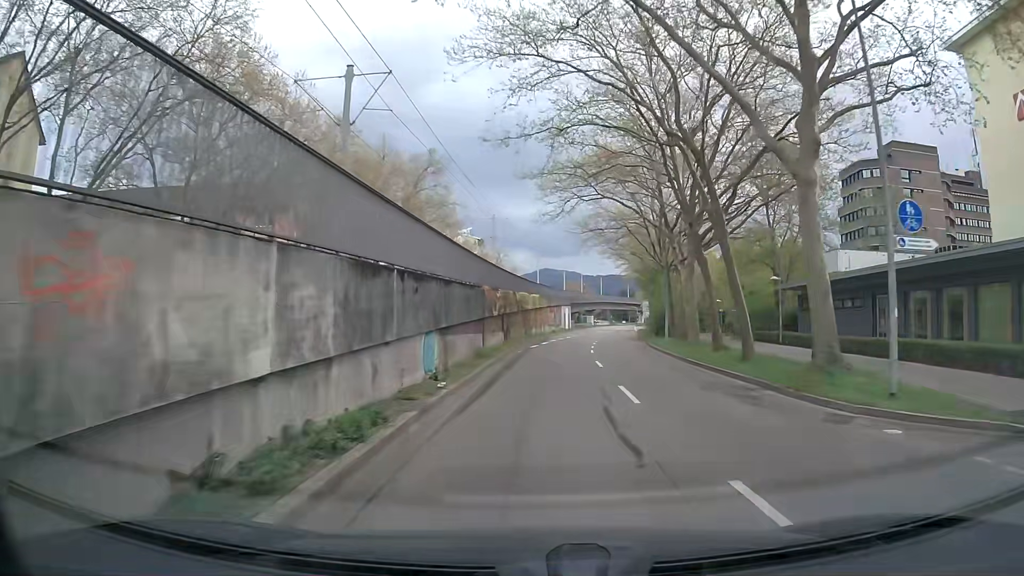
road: tertiary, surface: asphalt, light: Day
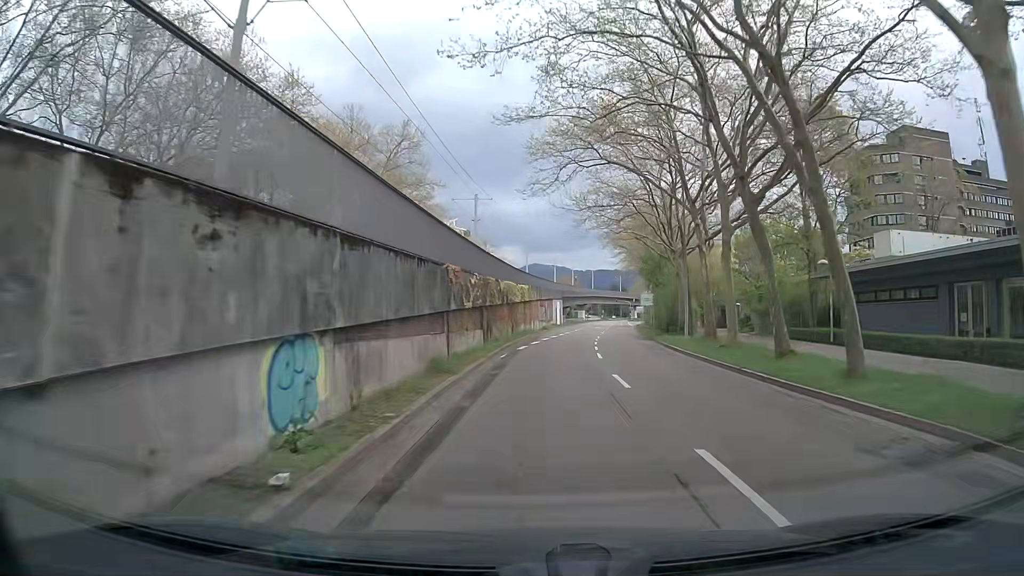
(+0.1, +7.8) m; +2°
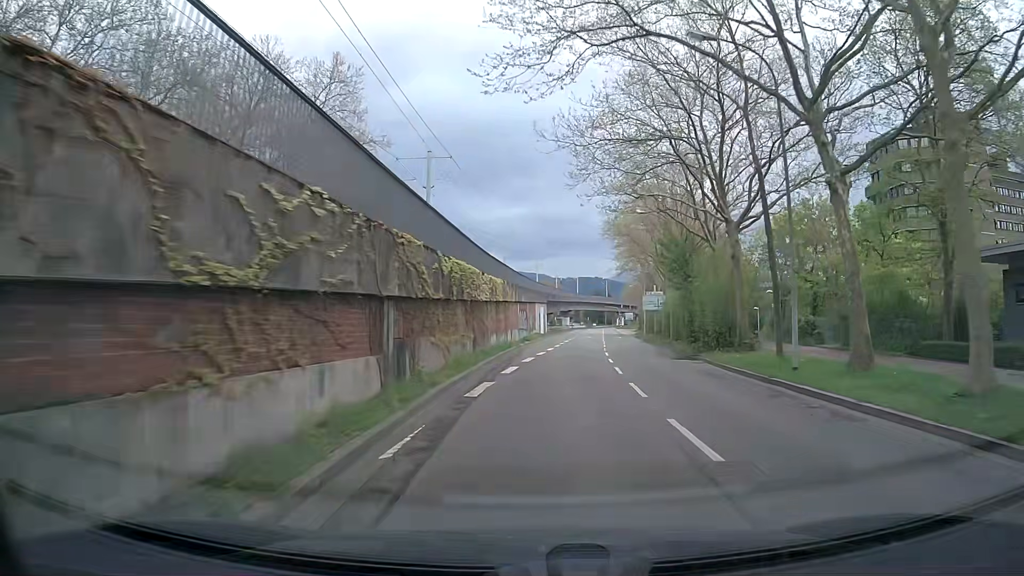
(+0.1, +15.8) m; +1°
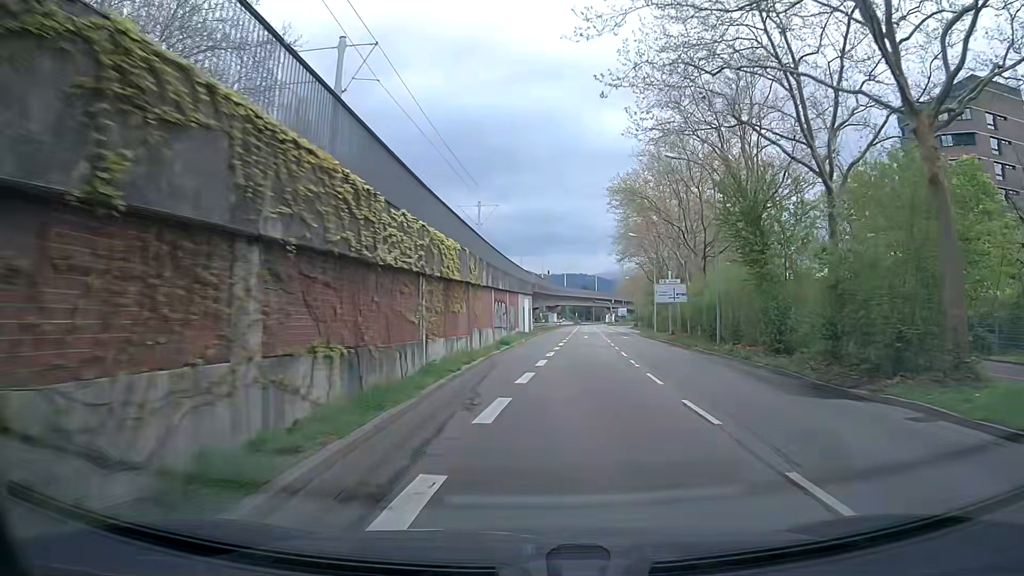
(+0.2, +15.6) m; +2°
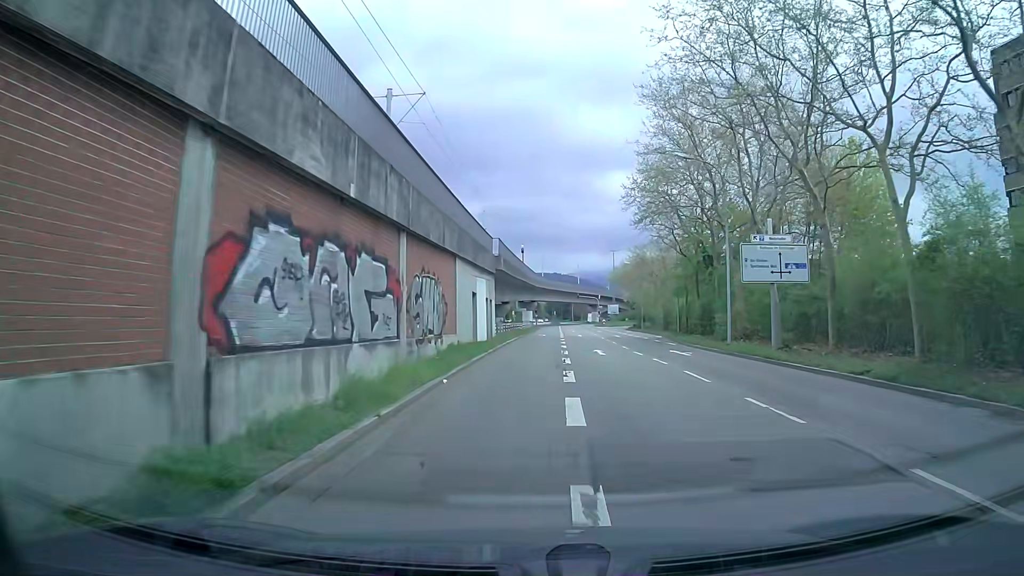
(+0.6, +30.4) m; +2°
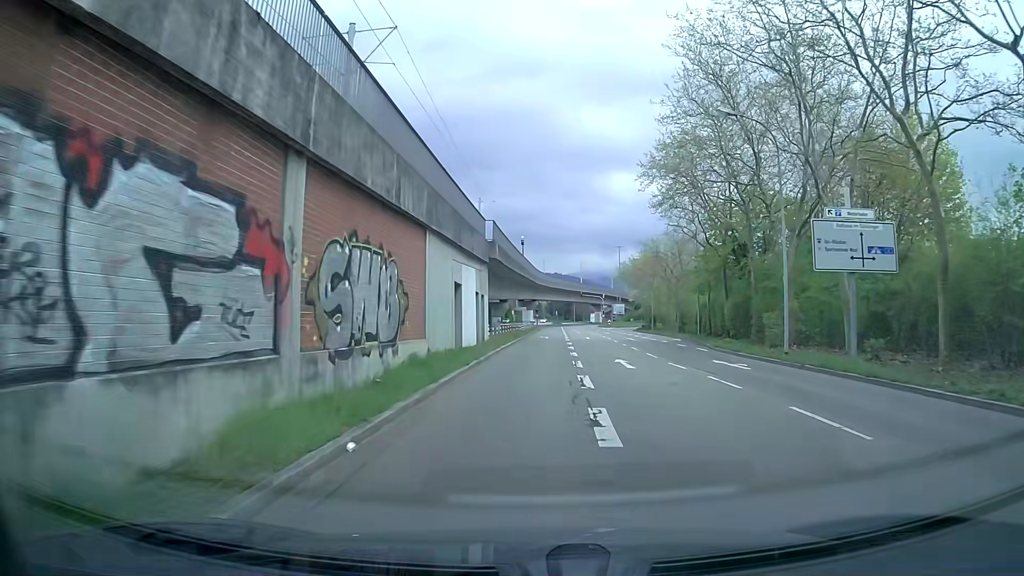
(0.0, +7.5) m; 0°
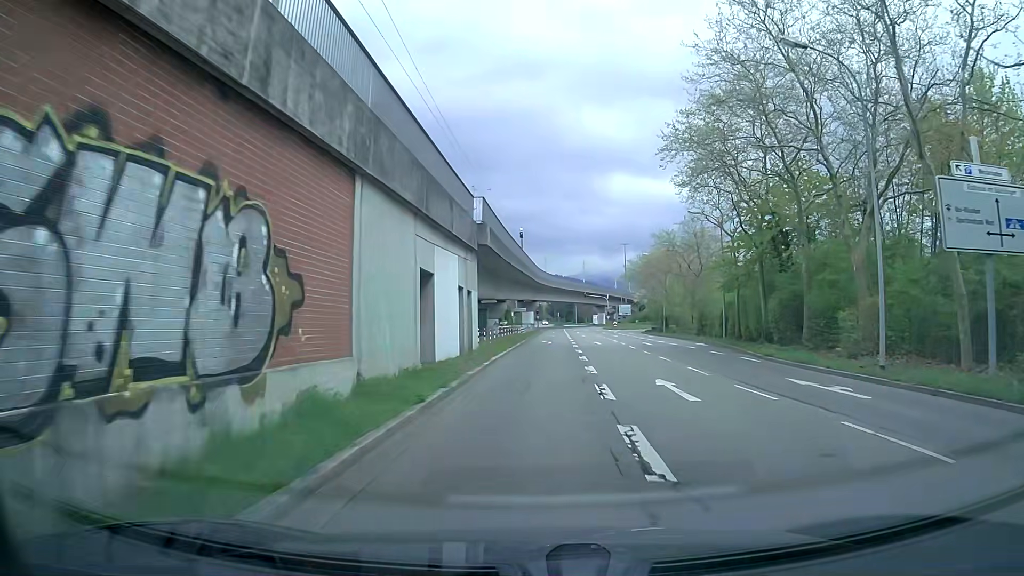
(0.0, +7.4) m; -1°
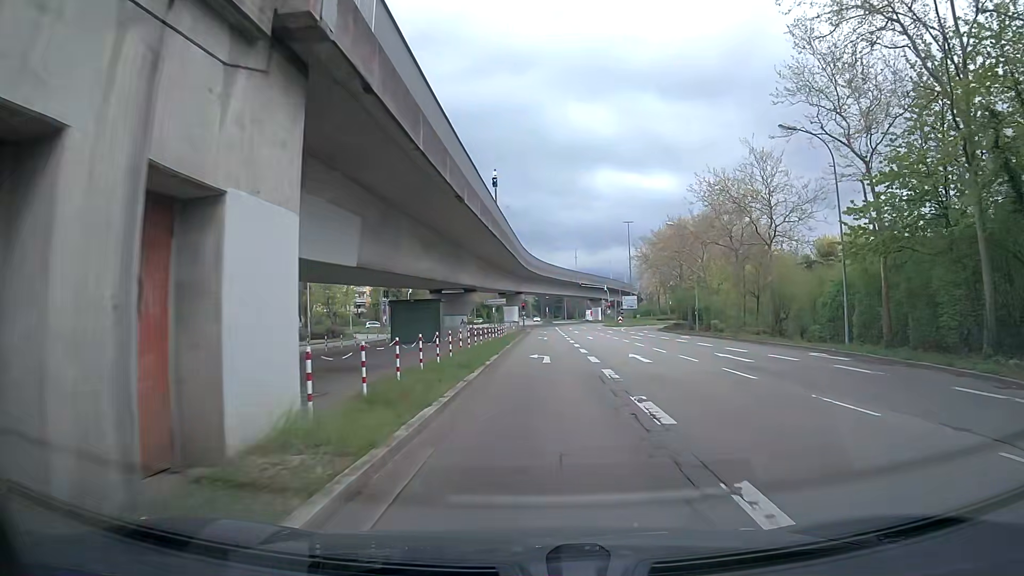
(+0.4, +21.2) m; +1°
